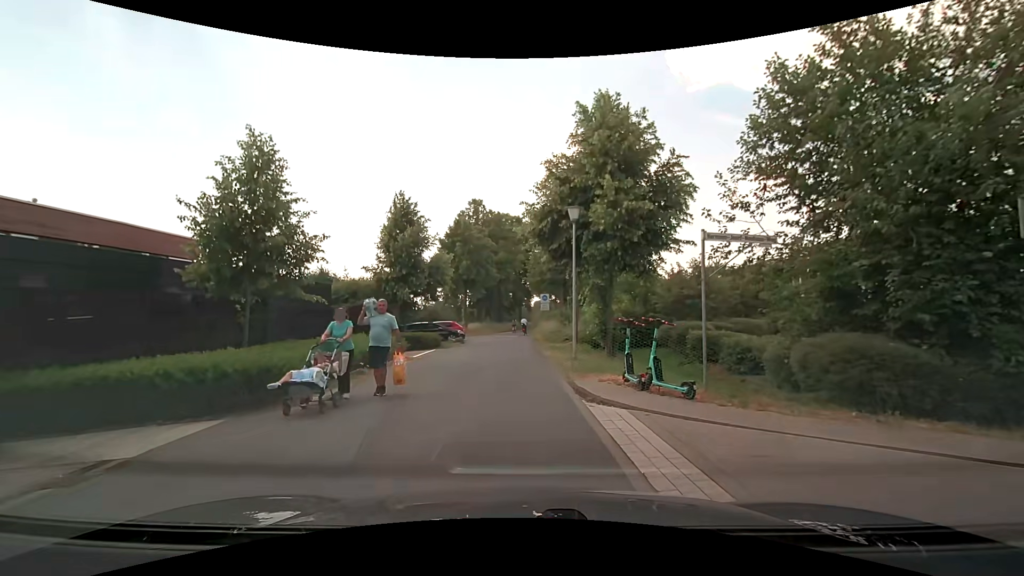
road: residential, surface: asphalt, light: Day
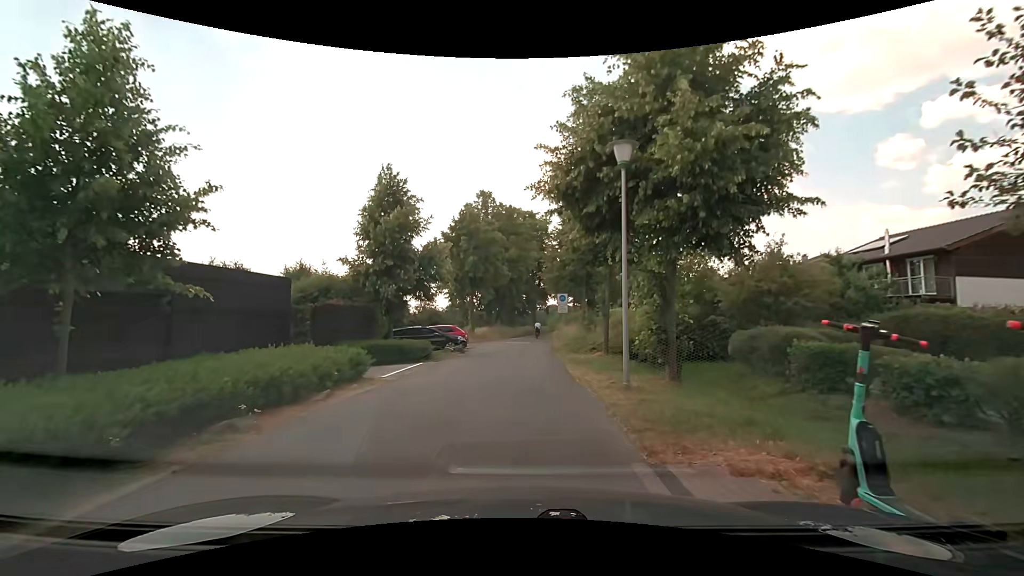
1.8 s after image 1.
(0.0, +6.2) m; -1°
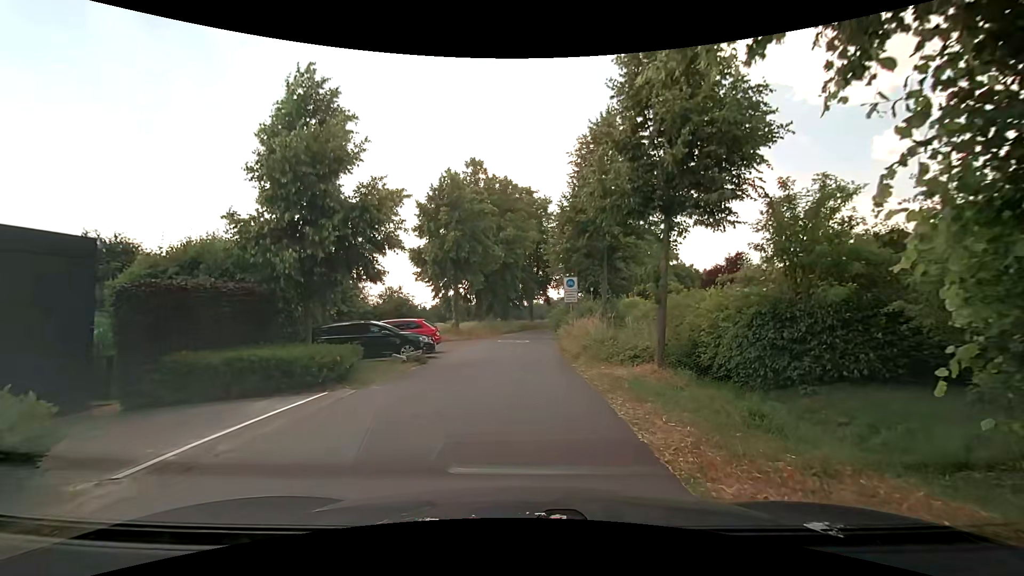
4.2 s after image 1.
(-0.1, +9.1) m; 0°
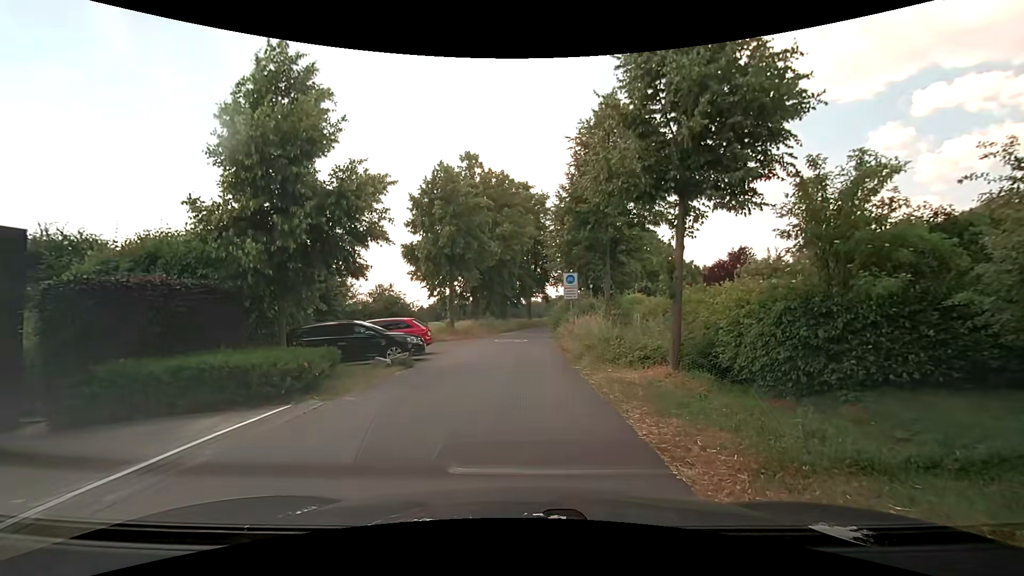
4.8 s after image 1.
(0.0, +1.3) m; -2°
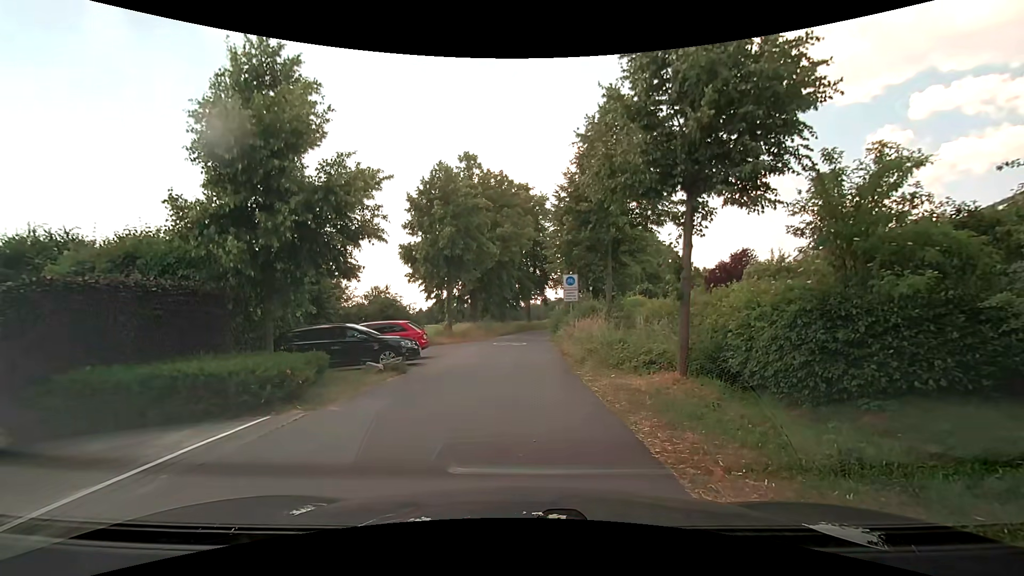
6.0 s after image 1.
(0.0, +0.6) m; 0°
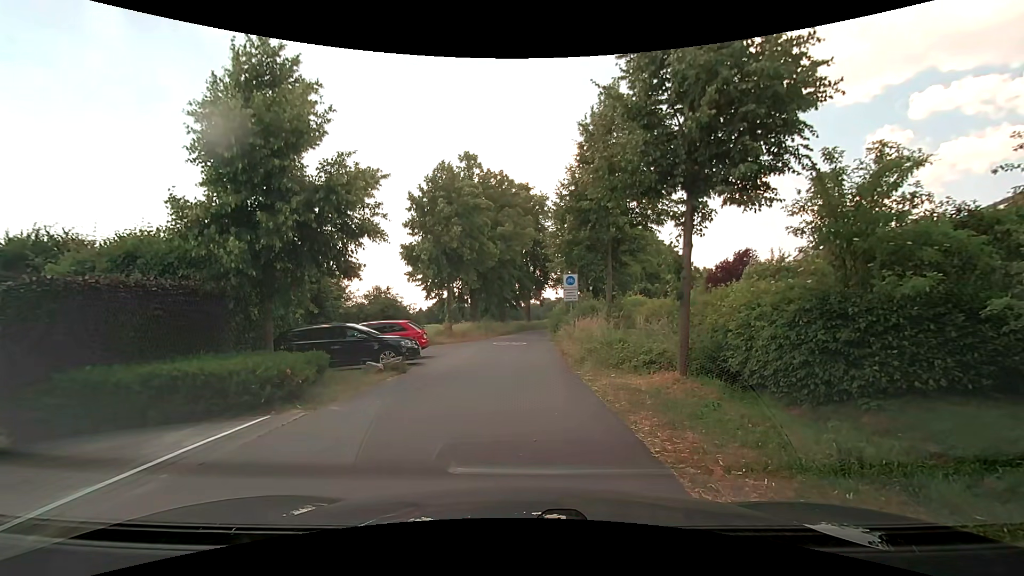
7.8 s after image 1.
(0.0, 0.0) m; 0°
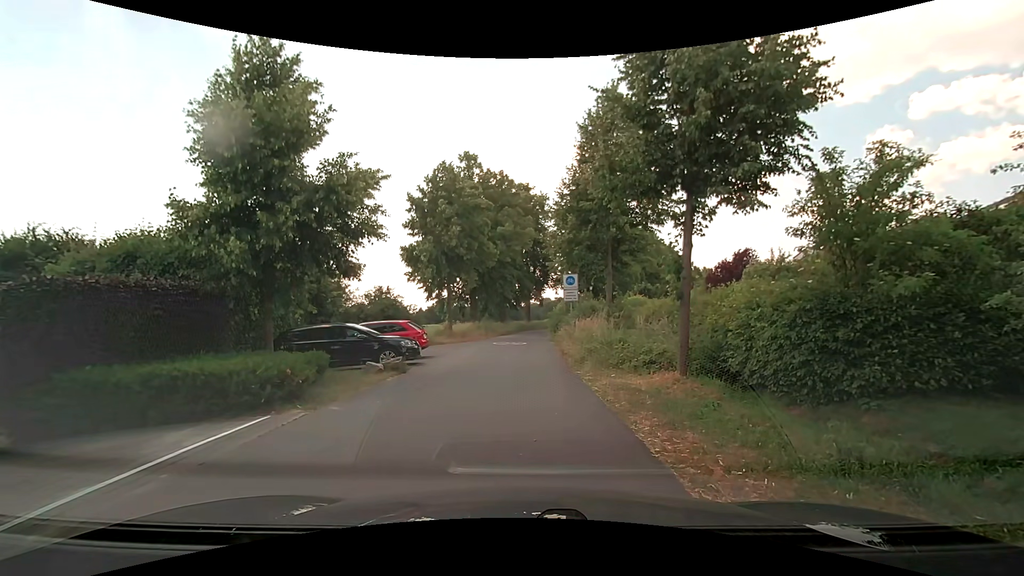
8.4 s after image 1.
(0.0, 0.0) m; 0°
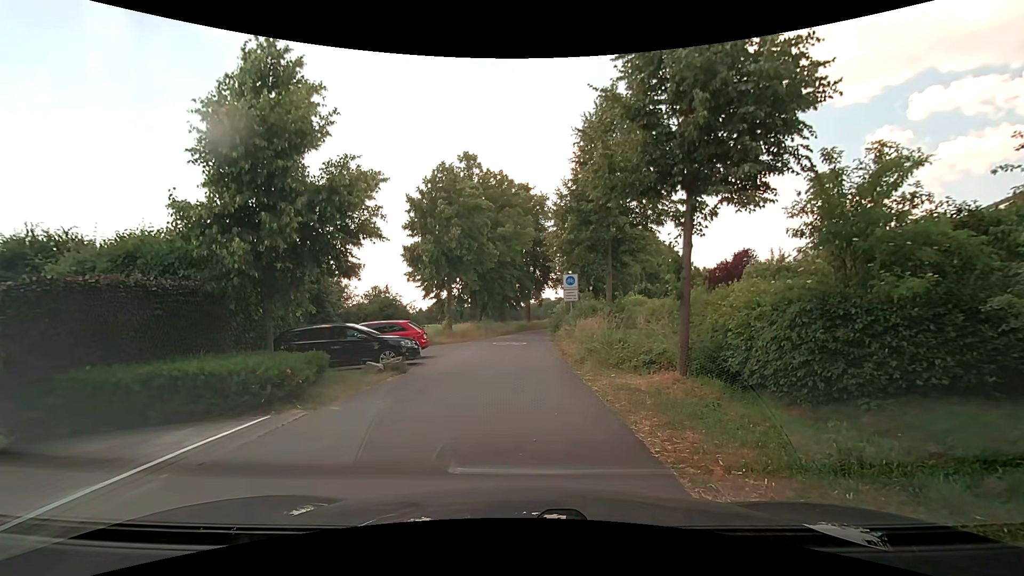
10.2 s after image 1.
(0.0, 0.0) m; 0°
